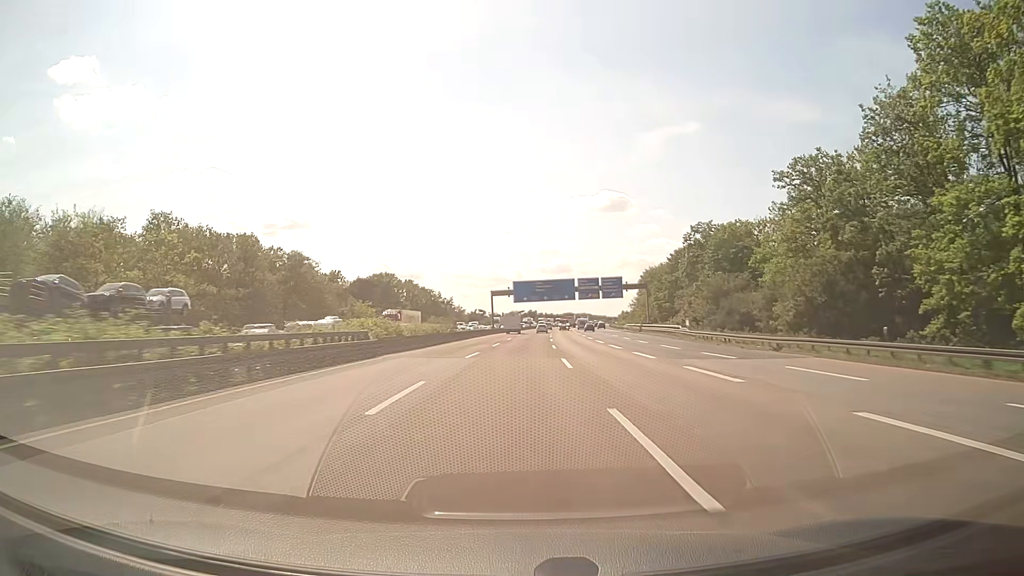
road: motorway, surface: asphalt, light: Day
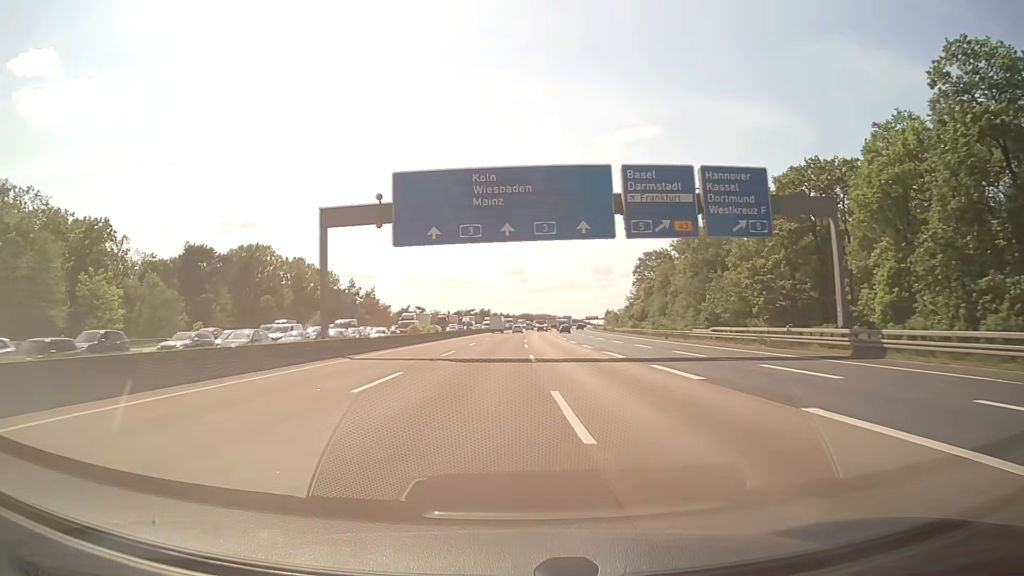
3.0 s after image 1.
(+3.4, +85.8) m; +4°
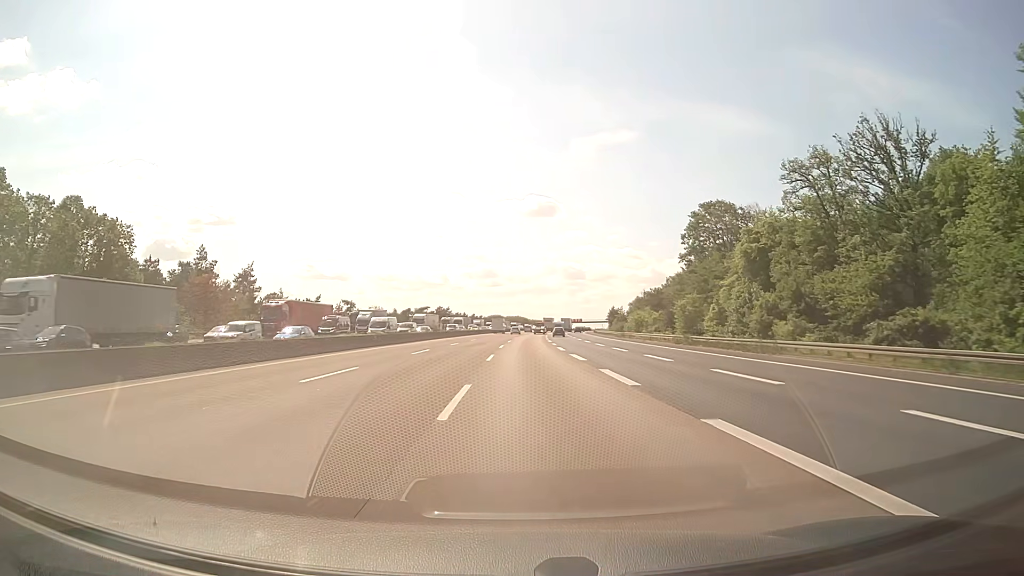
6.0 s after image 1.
(+2.1, +87.4) m; +2°
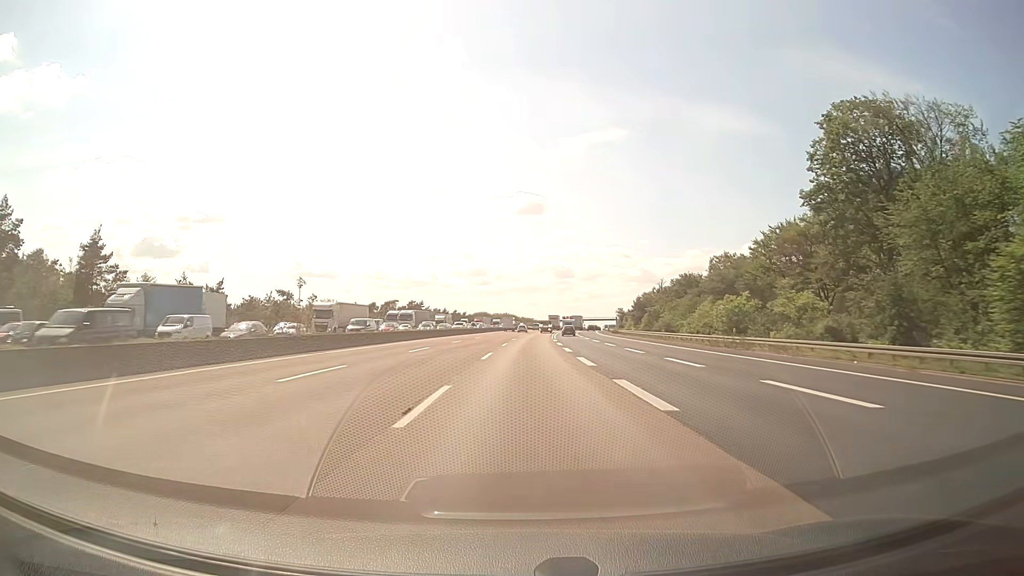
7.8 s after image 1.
(+0.6, +54.9) m; +1°
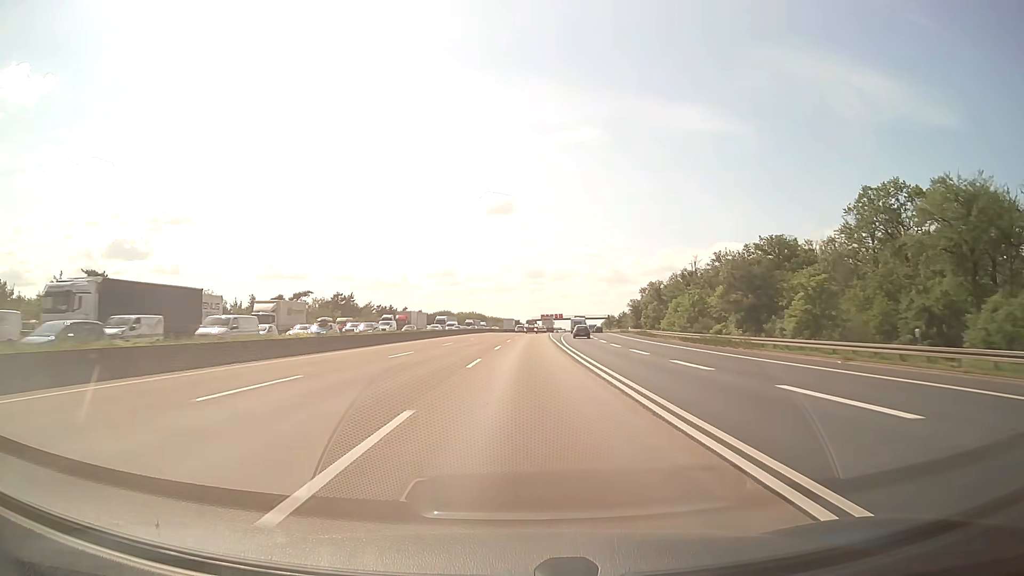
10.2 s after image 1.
(+1.7, +75.6) m; +2°
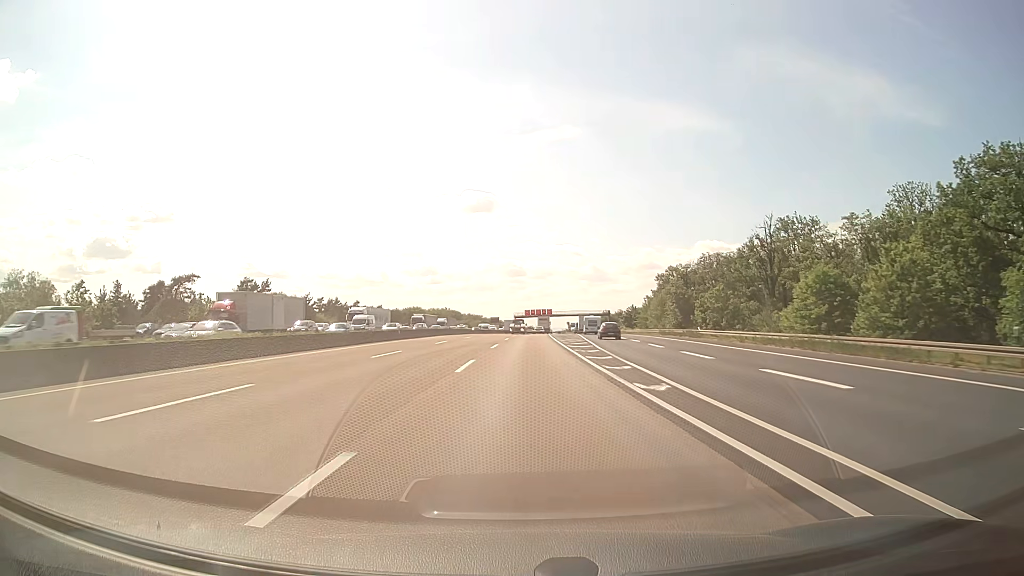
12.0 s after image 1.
(+0.9, +56.8) m; +2°
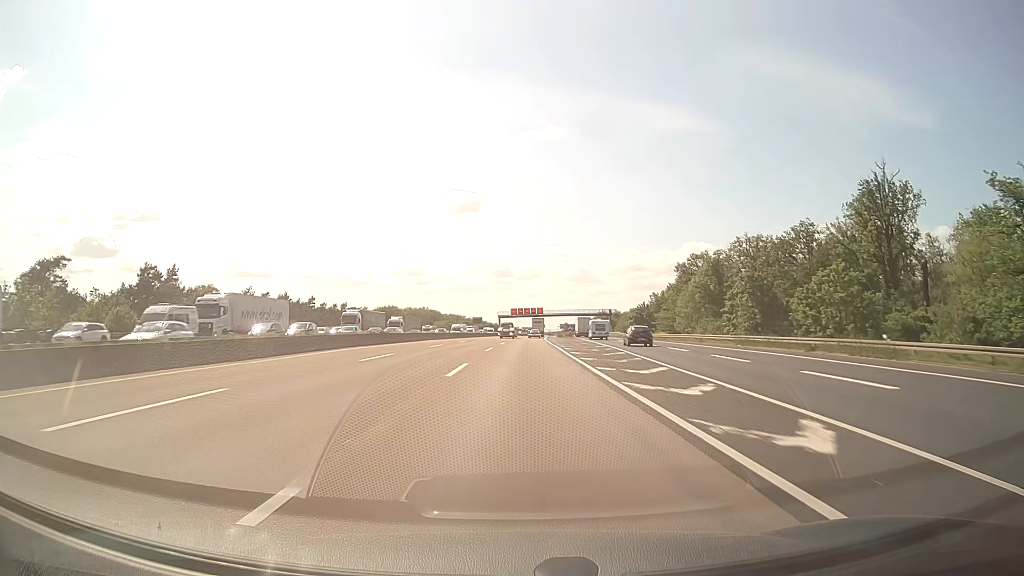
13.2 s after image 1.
(+0.4, +36.7) m; +1°
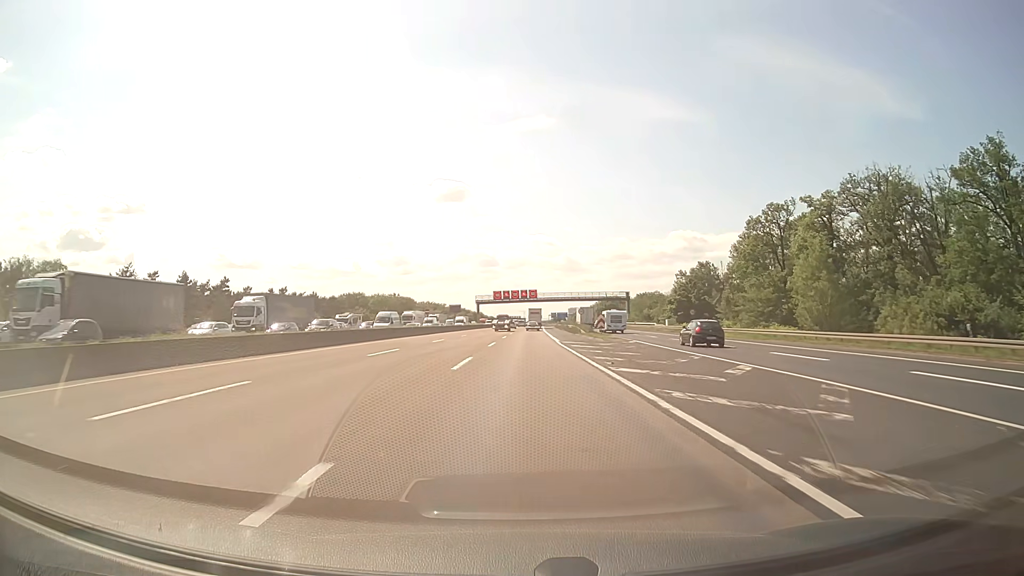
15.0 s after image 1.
(+0.5, +52.3) m; +1°
(0, +10) (0, +20) (0, +30) (0, +40) (0, +50) (0, +60) (+1, +70) (+1, +80) (+1, +90) (+1, +100) m
